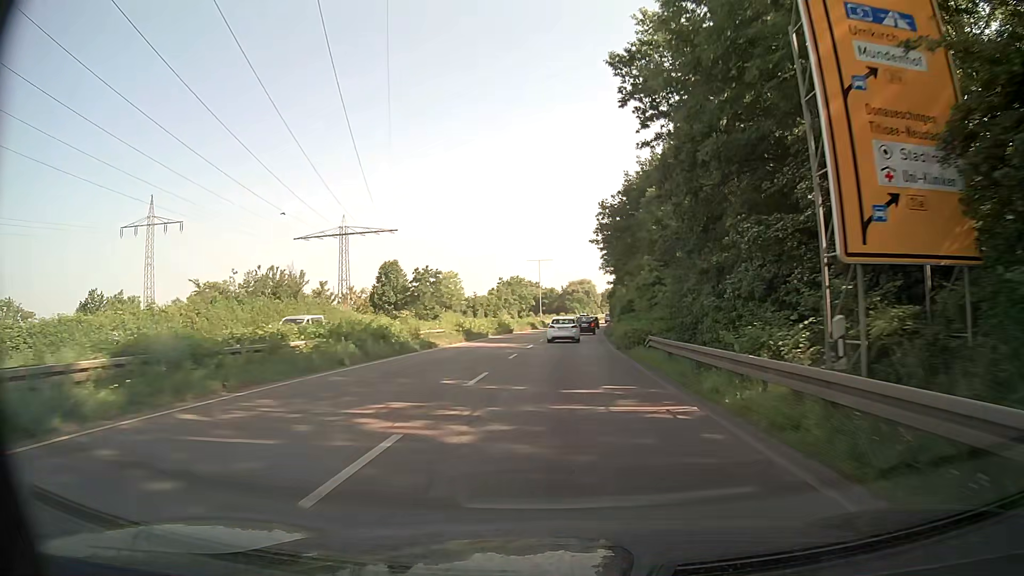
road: trunk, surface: asphalt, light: Day
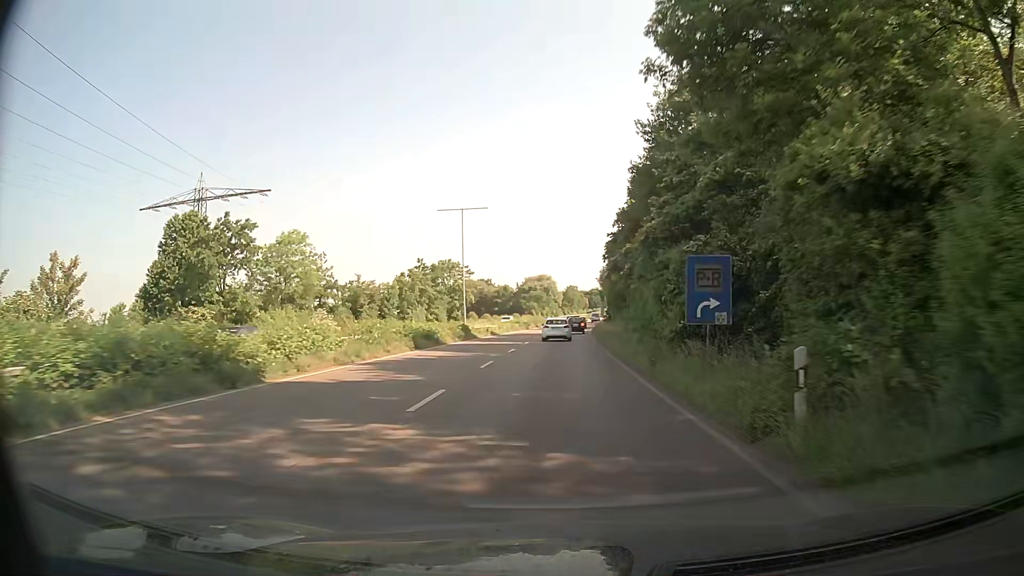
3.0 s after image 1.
(+1.4, +48.7) m; +4°
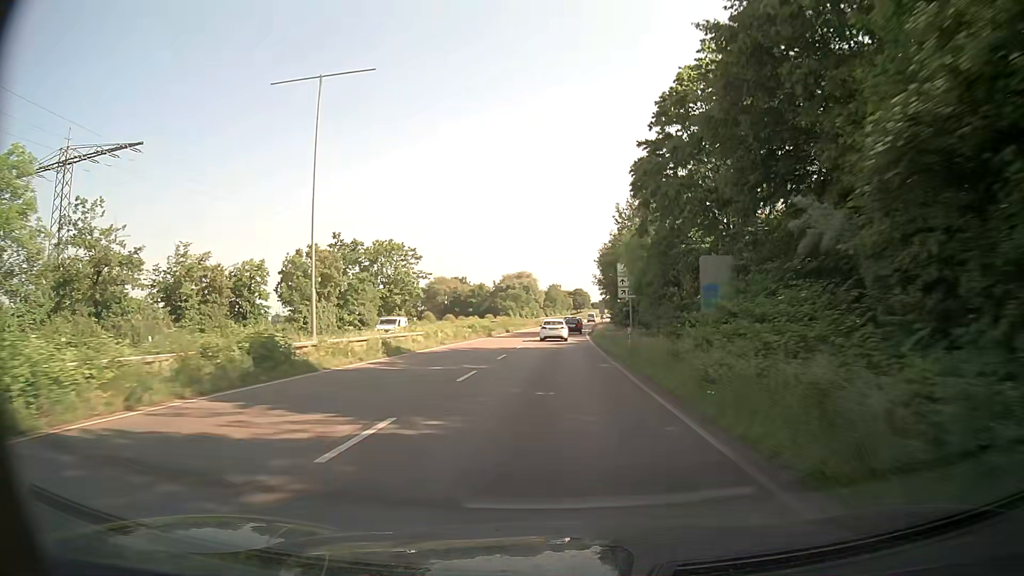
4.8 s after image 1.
(+0.3, +30.8) m; +1°
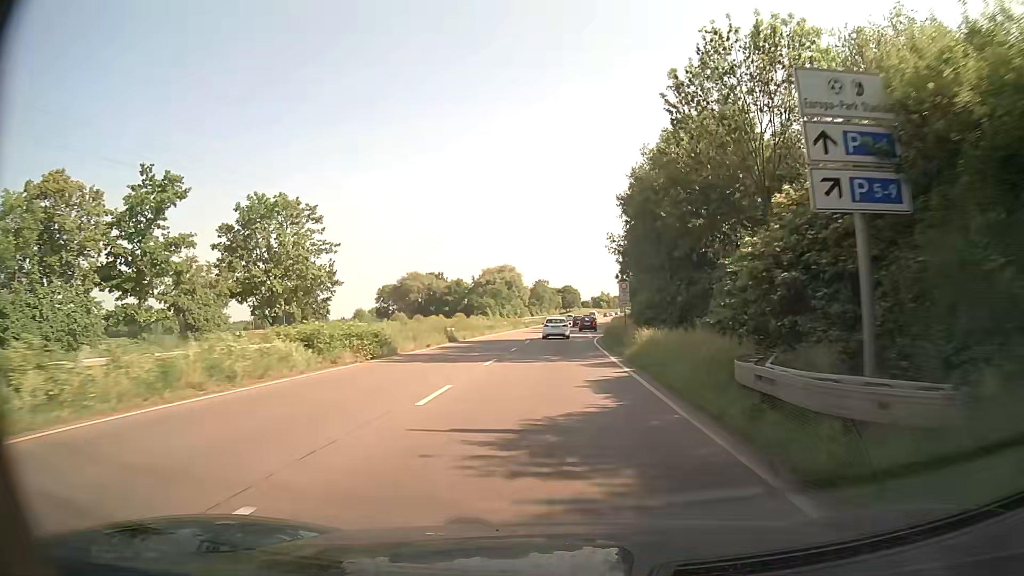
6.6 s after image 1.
(+0.3, +31.9) m; +1°
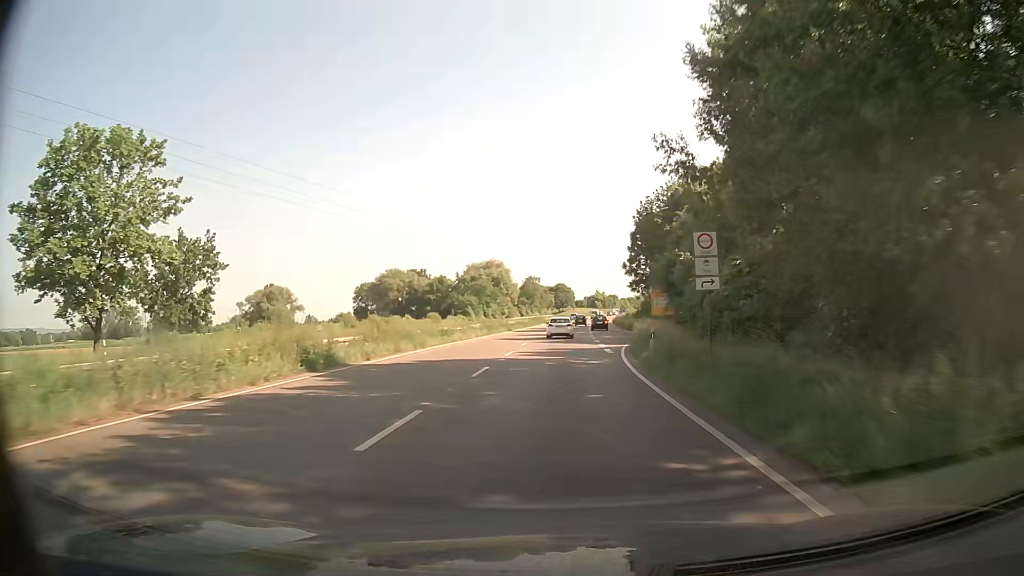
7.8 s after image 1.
(0.0, +21.6) m; 0°
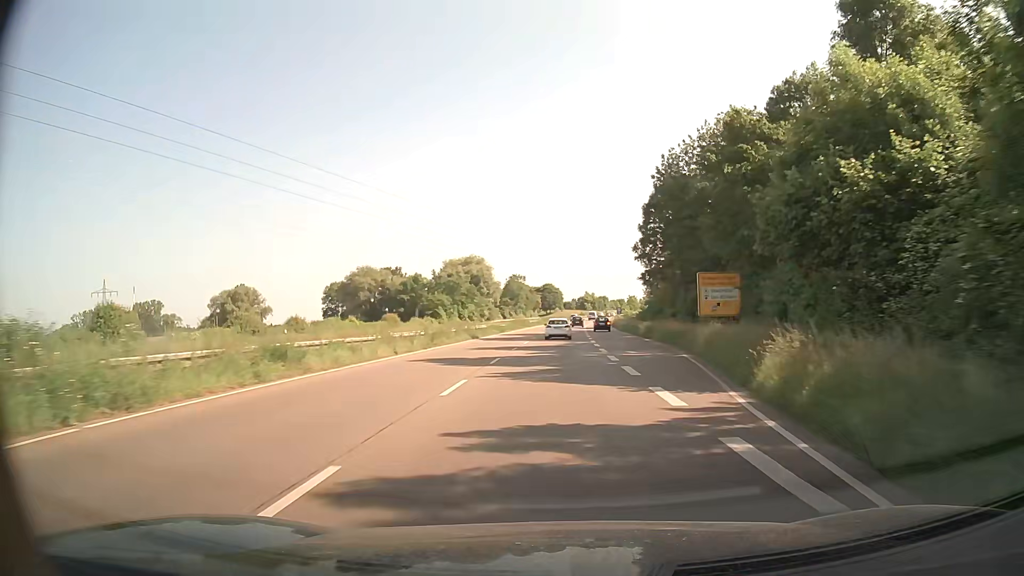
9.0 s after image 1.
(+0.2, +21.9) m; +1°
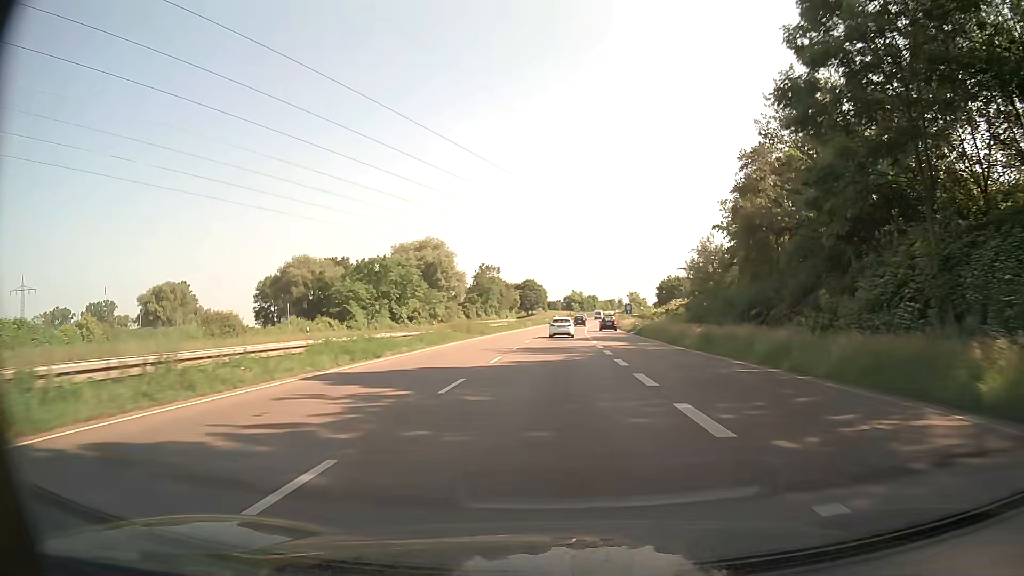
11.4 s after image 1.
(+0.6, +45.0) m; +1°
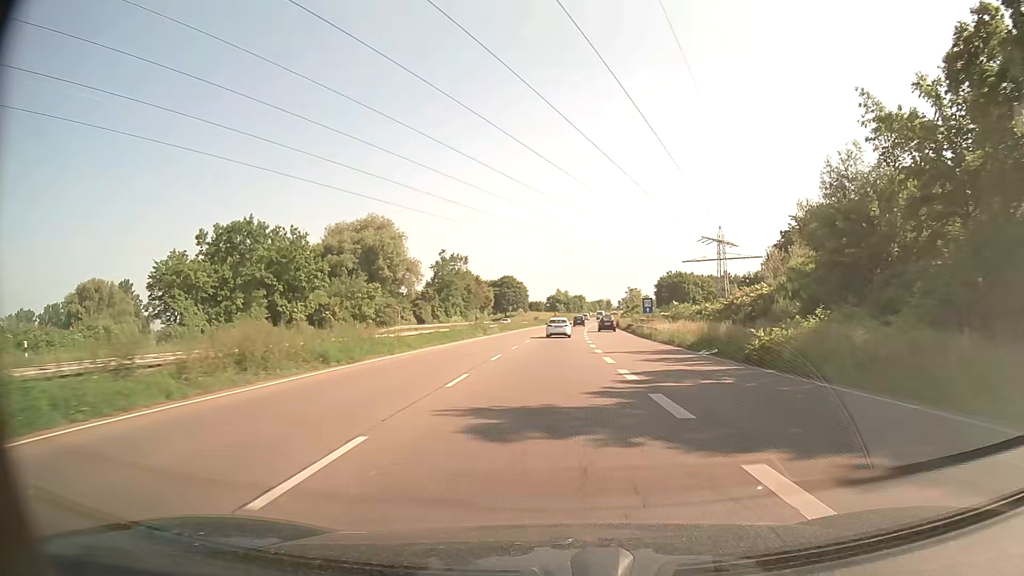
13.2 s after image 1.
(+0.4, +34.8) m; +2°
(0, +10) (0, +20) (0, +30) (0, +40) (+1, +50) (+1, +60) (+1, +70) (+2, +80) (+2, +90) (+3, +100) m
